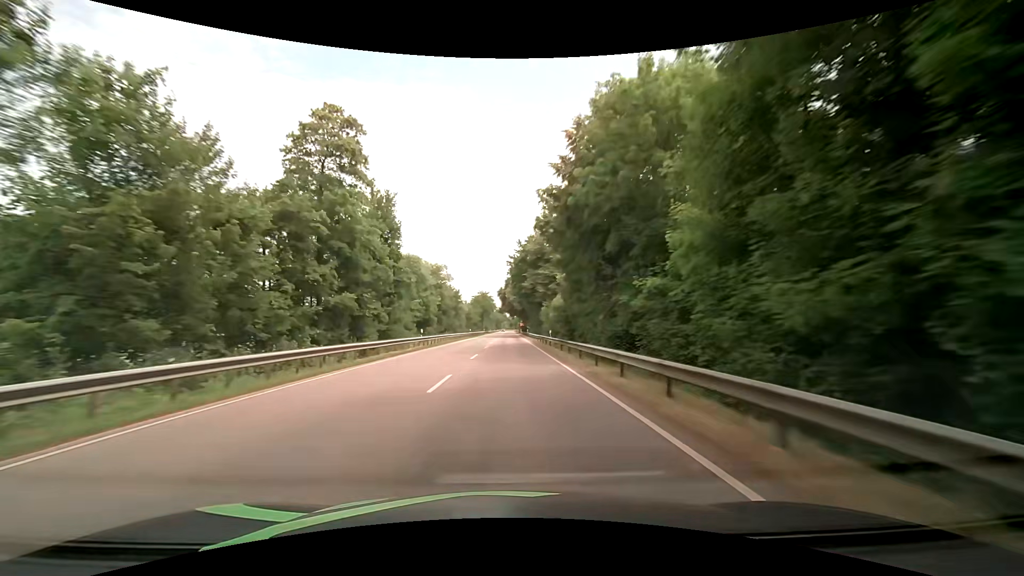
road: primary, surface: asphalt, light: Day
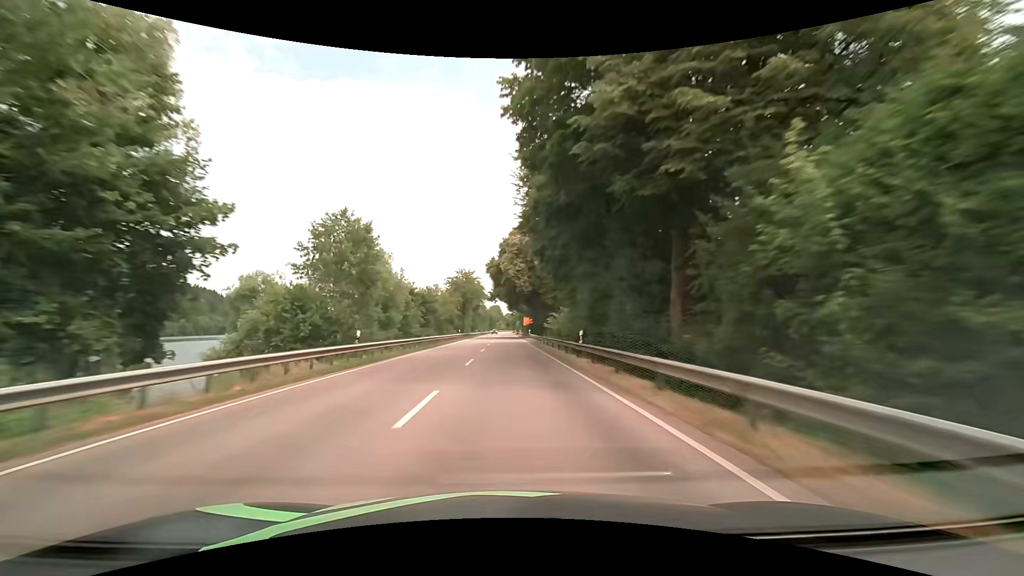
(+0.2, +63.2) m; +1°
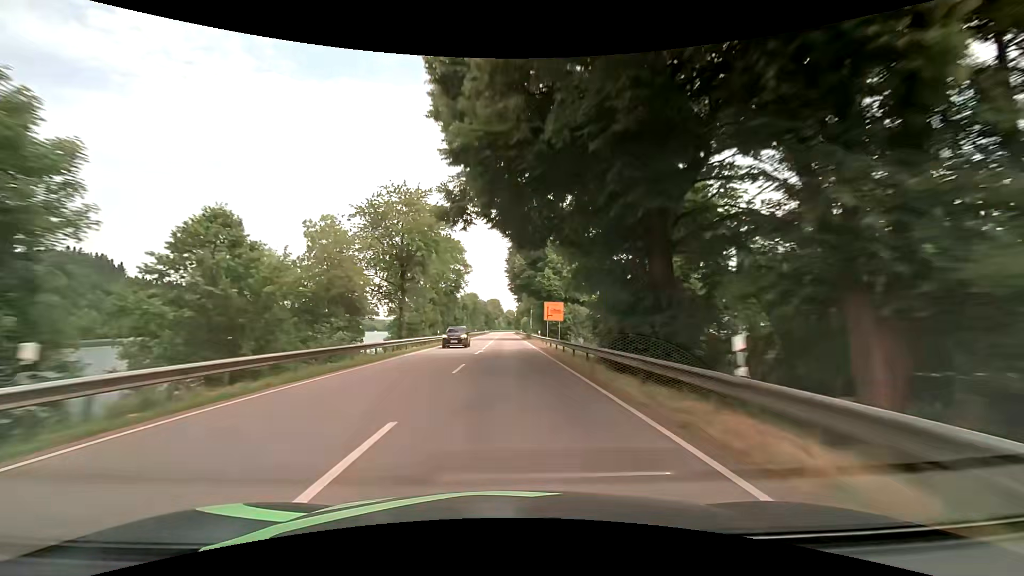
(-0.1, +63.3) m; 0°
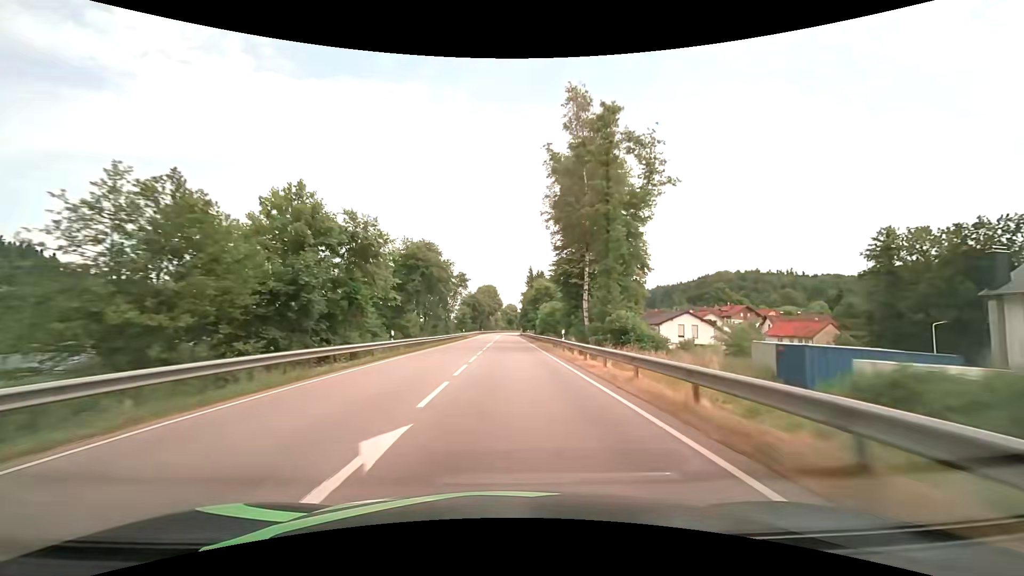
(+0.1, +79.2) m; 0°
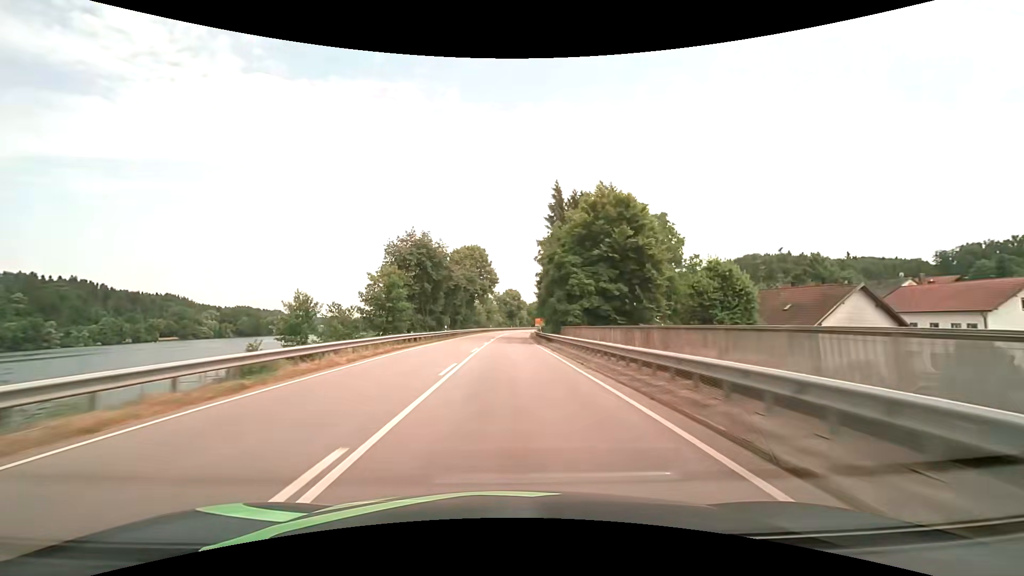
(+0.2, +79.3) m; 0°
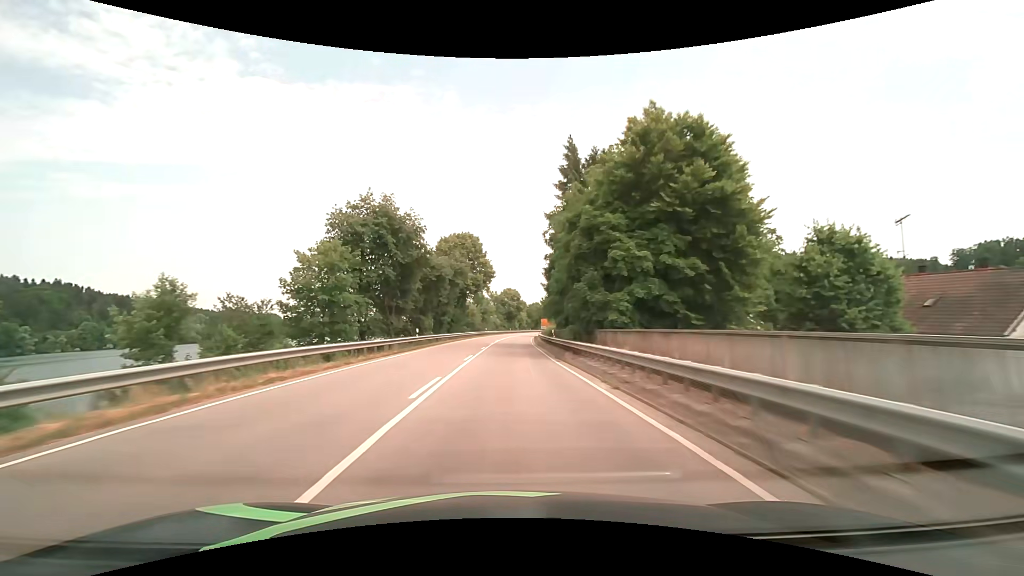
(0.0, +15.9) m; 0°
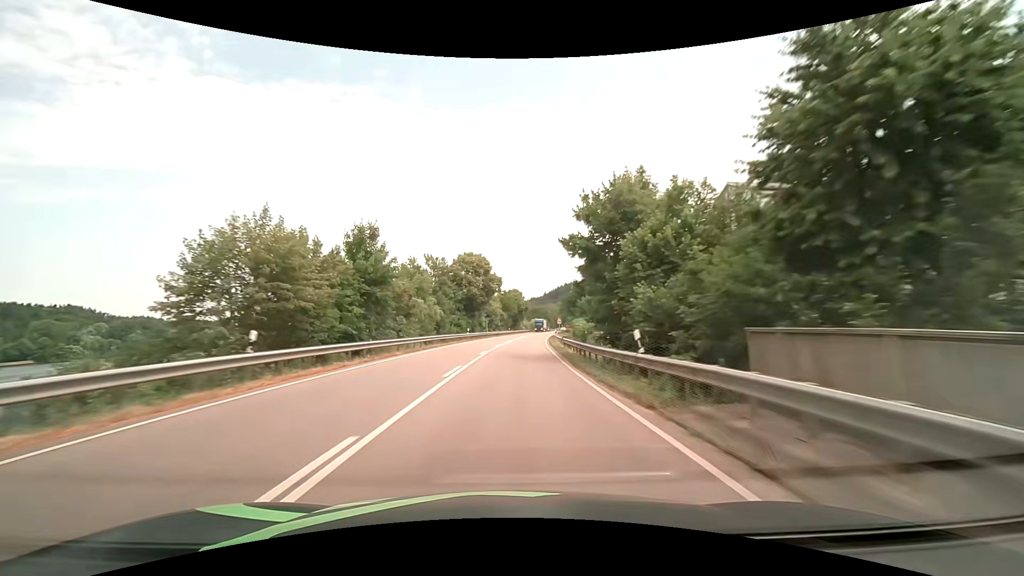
(+1.8, +79.2) m; +3°
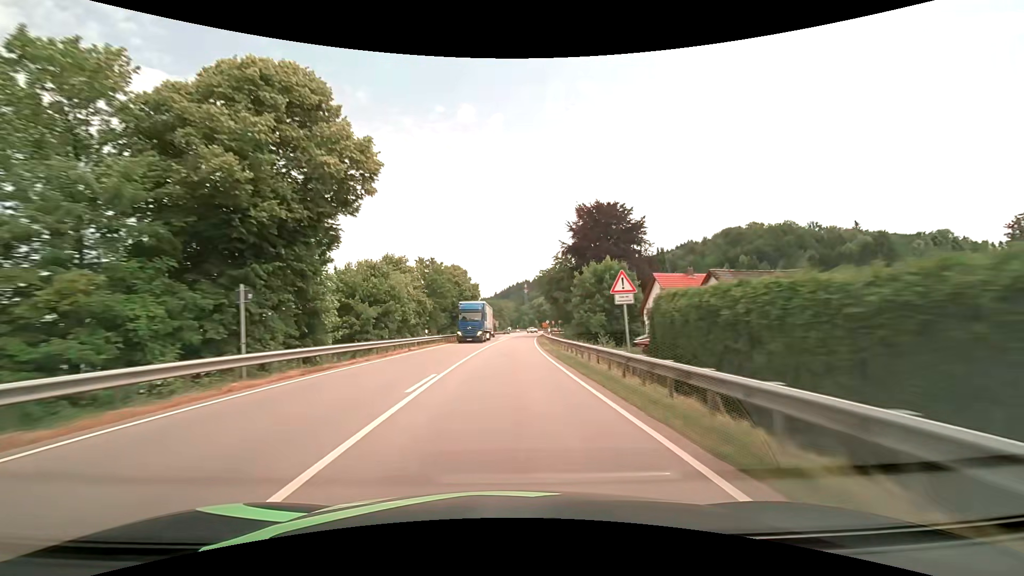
(+3.4, +63.3) m; +6°
(0, +10) (0, +20) (+1, +30) (+1, +40) (+1, +50) (+2, +60) (+2, +70) (+3, +80) (+4, +90) (+5, +100) m
